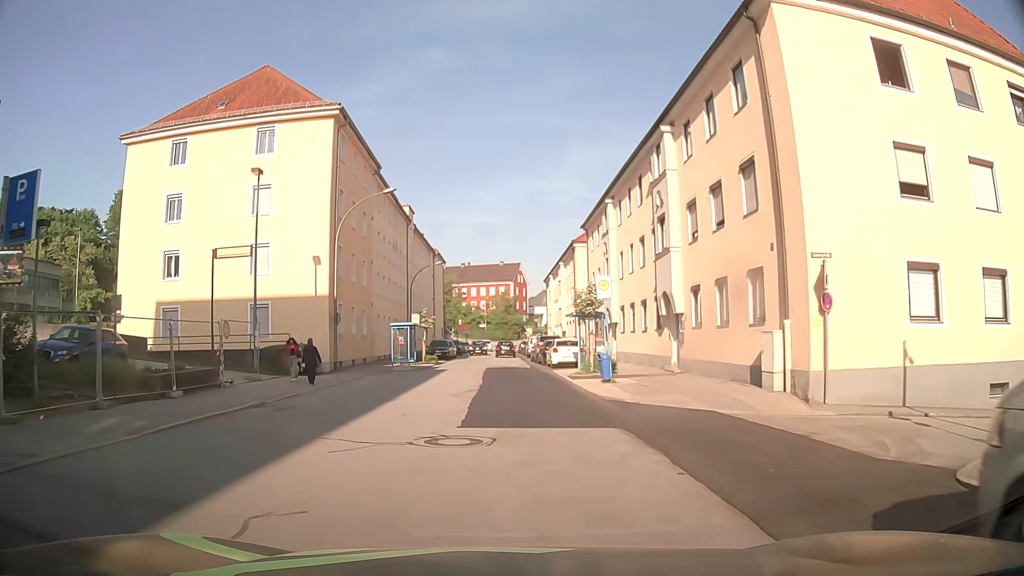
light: Day
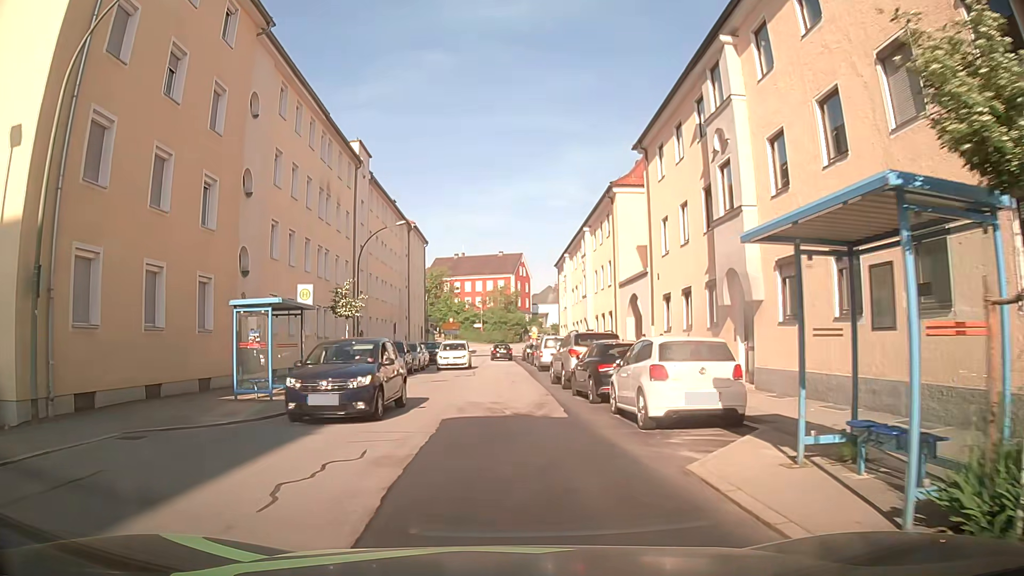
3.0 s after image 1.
(+0.1, +22.6) m; 0°
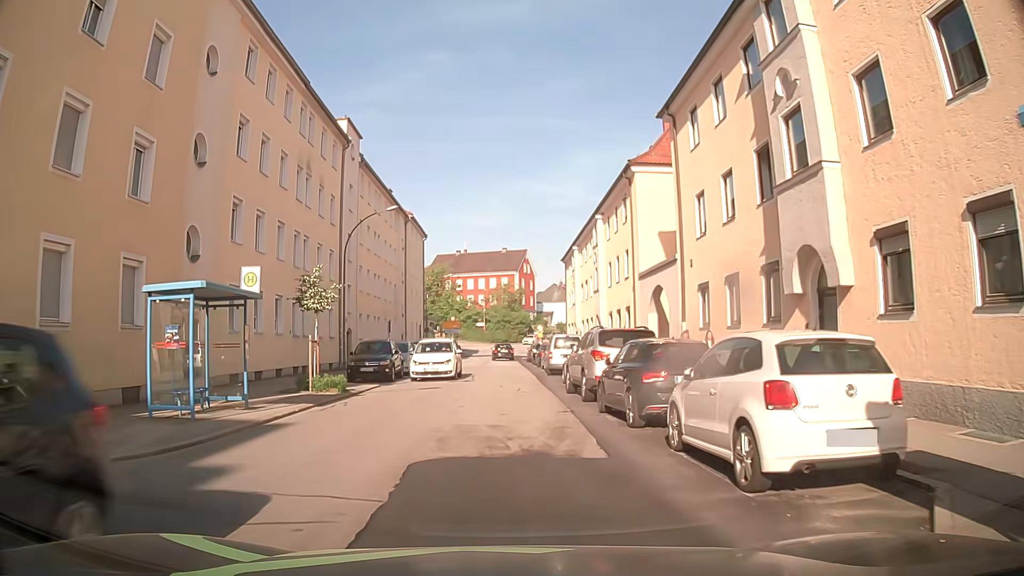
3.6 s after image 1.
(0.0, +4.5) m; -1°
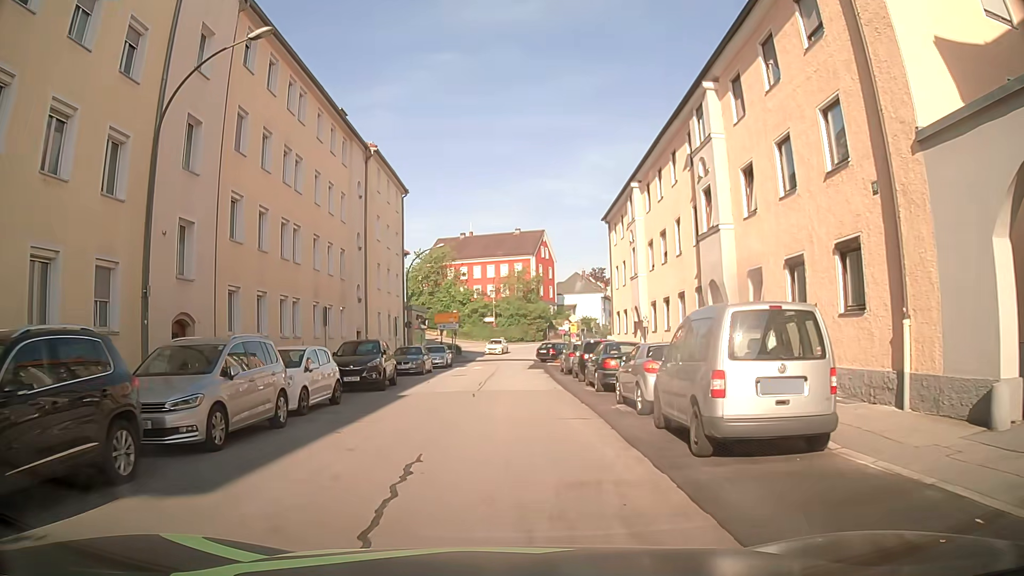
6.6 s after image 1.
(0.0, +22.4) m; -1°
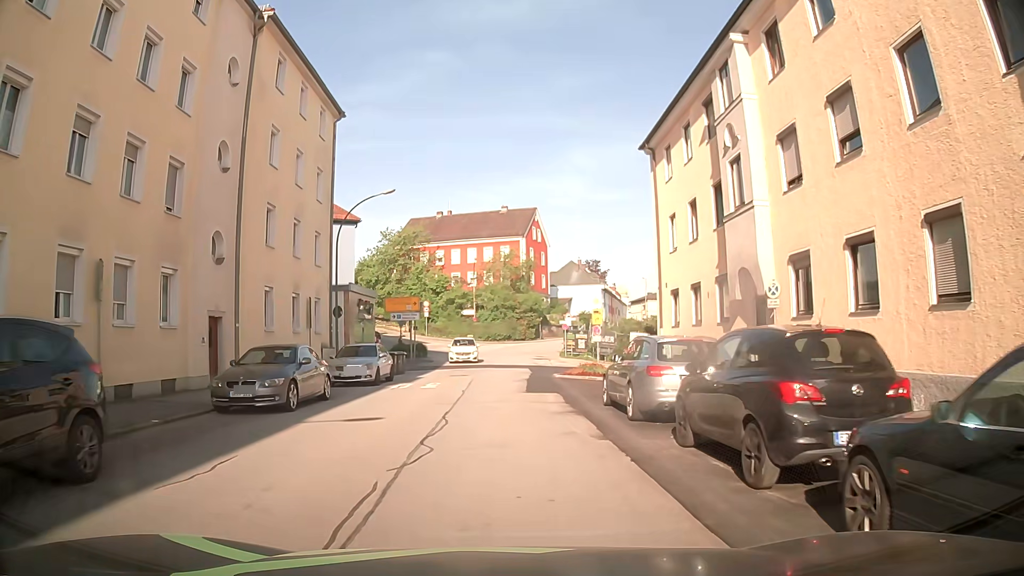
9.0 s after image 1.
(+0.2, +17.9) m; +2°
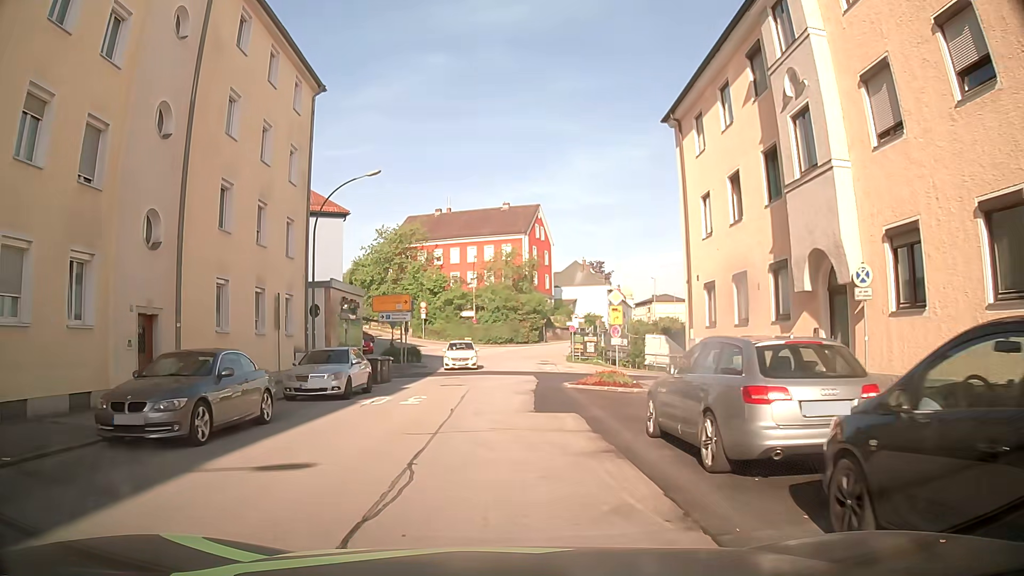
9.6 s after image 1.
(0.0, +4.4) m; 0°
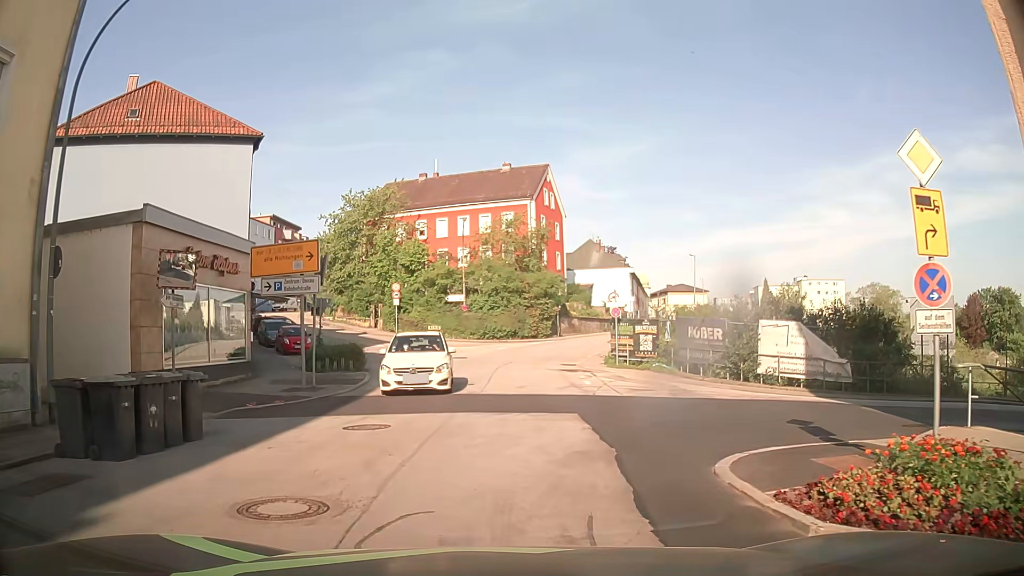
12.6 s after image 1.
(0.0, +17.8) m; +1°
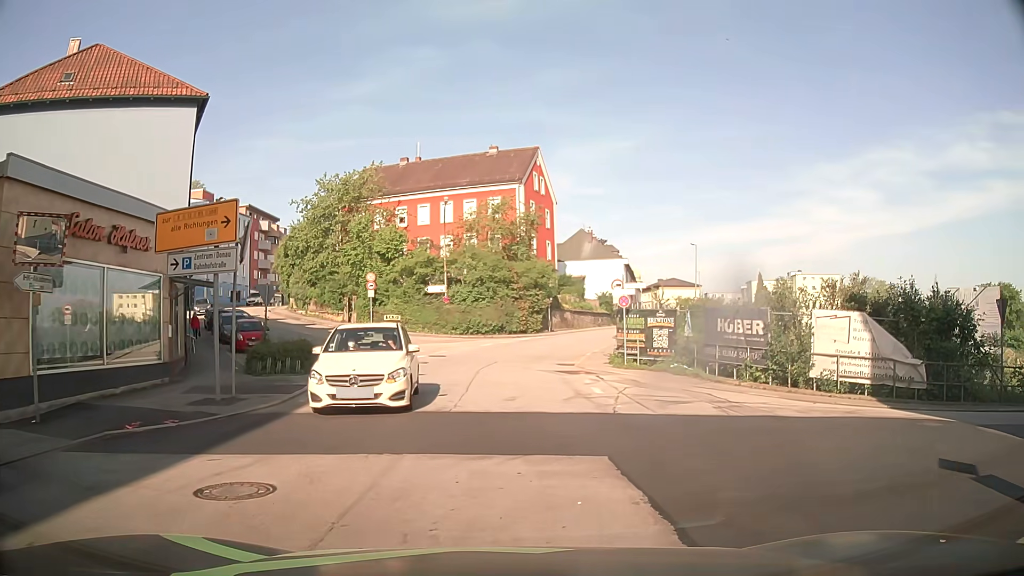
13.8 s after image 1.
(-0.1, +4.9) m; 0°
